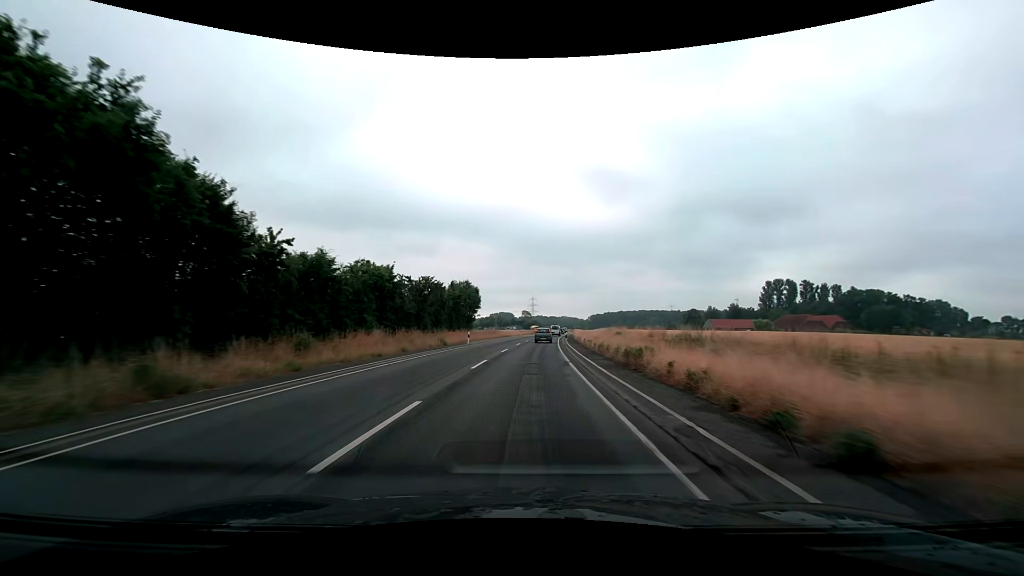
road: secondary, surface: asphalt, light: Day
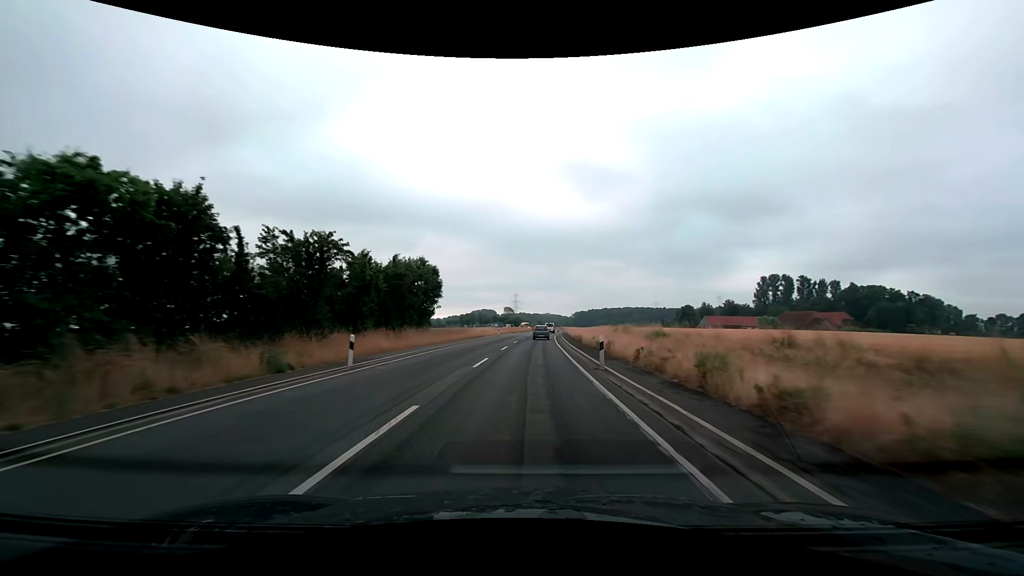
(+0.5, +24.9) m; +2°
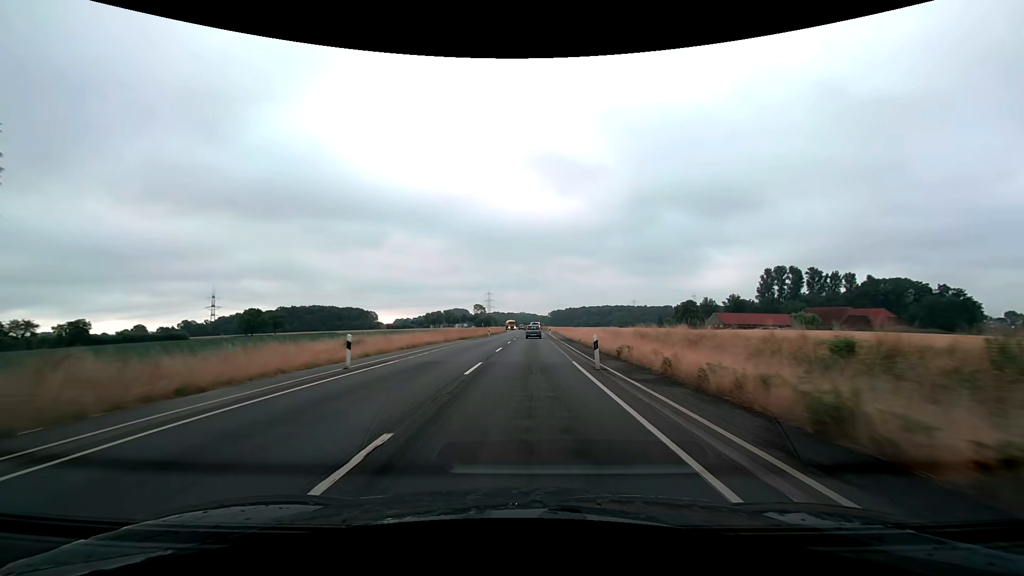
(+1.5, +49.9) m; +3°
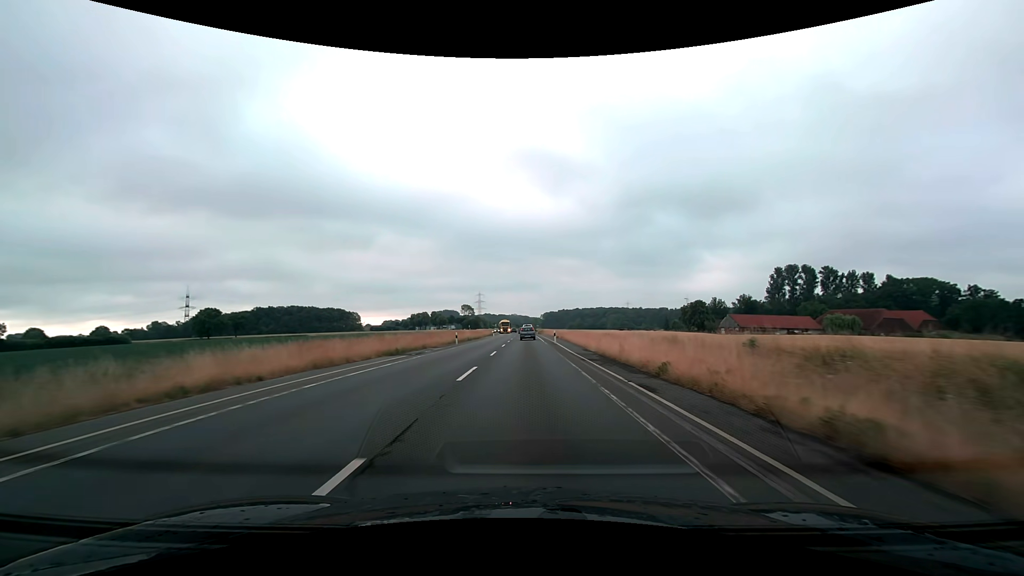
(+0.3, +25.0) m; +1°
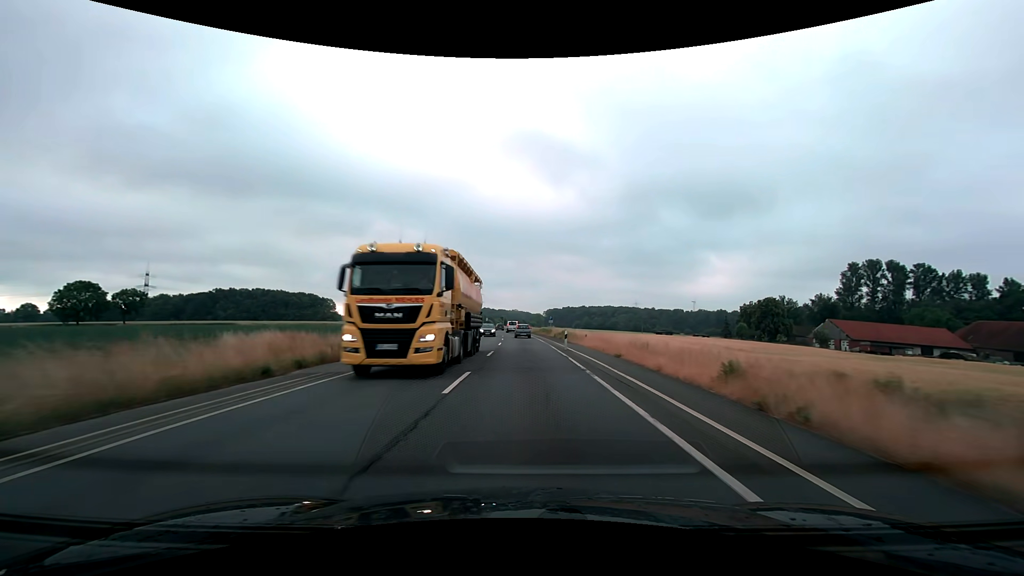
(0.0, +62.5) m; 0°
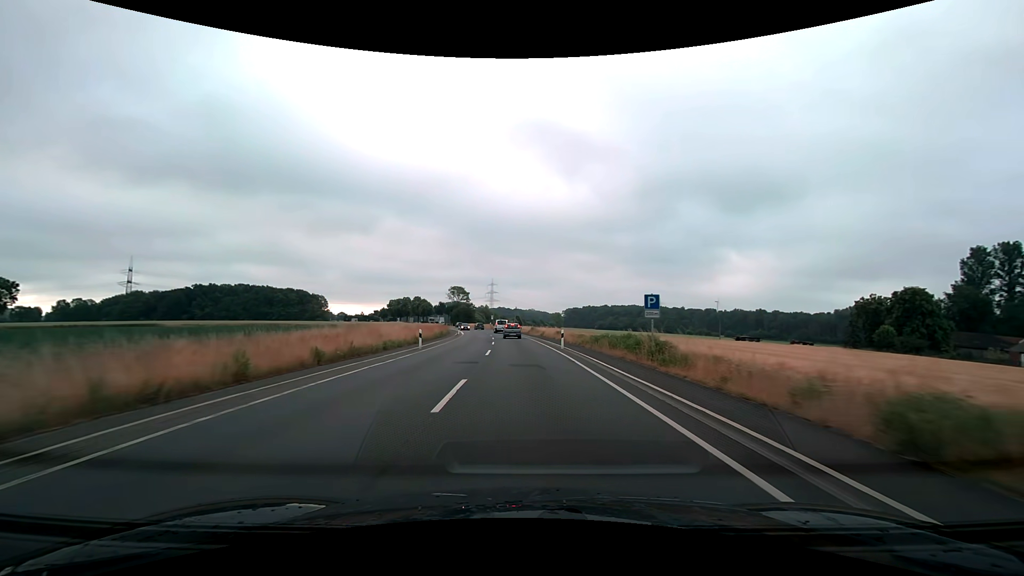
(-0.6, +49.8) m; -2°
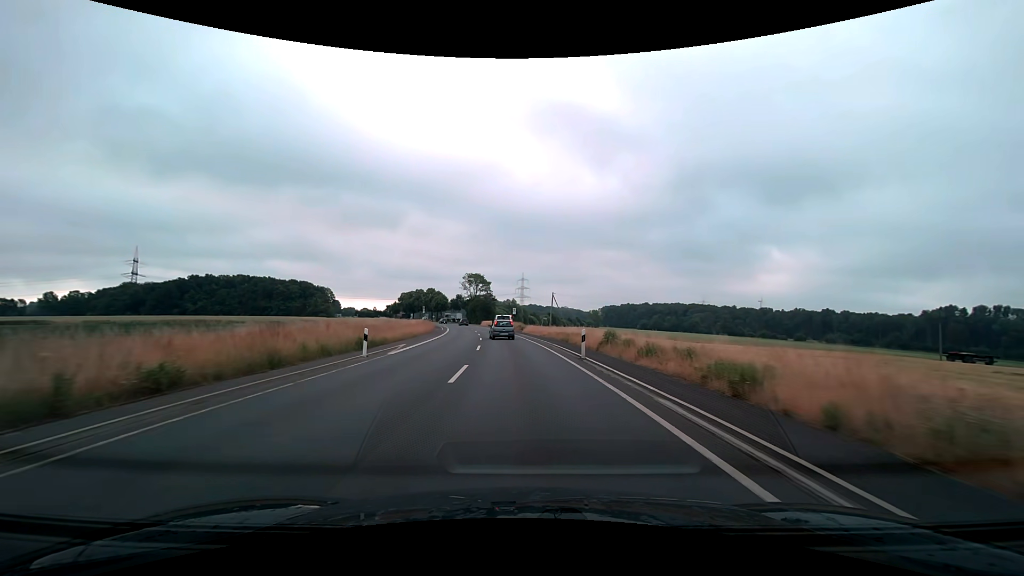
(-1.3, +46.5) m; -3°
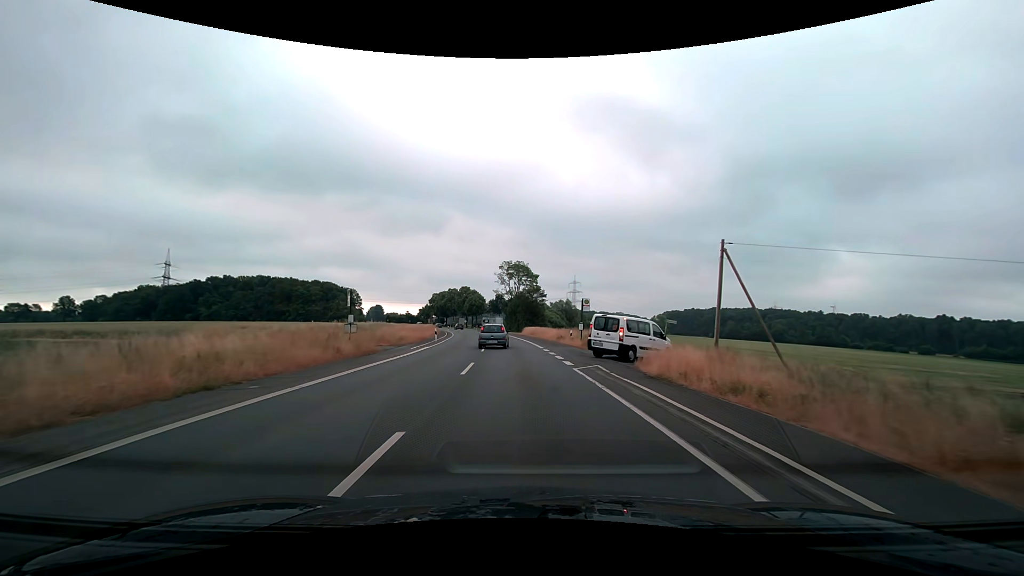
(-2.2, +44.8) m; -6°
(0, +10) (0, +20) (-1, +30) (-1, +40) (-2, +50) (-3, +60) (-4, +70) (-6, +80) (-7, +90) (-9, +99) m
